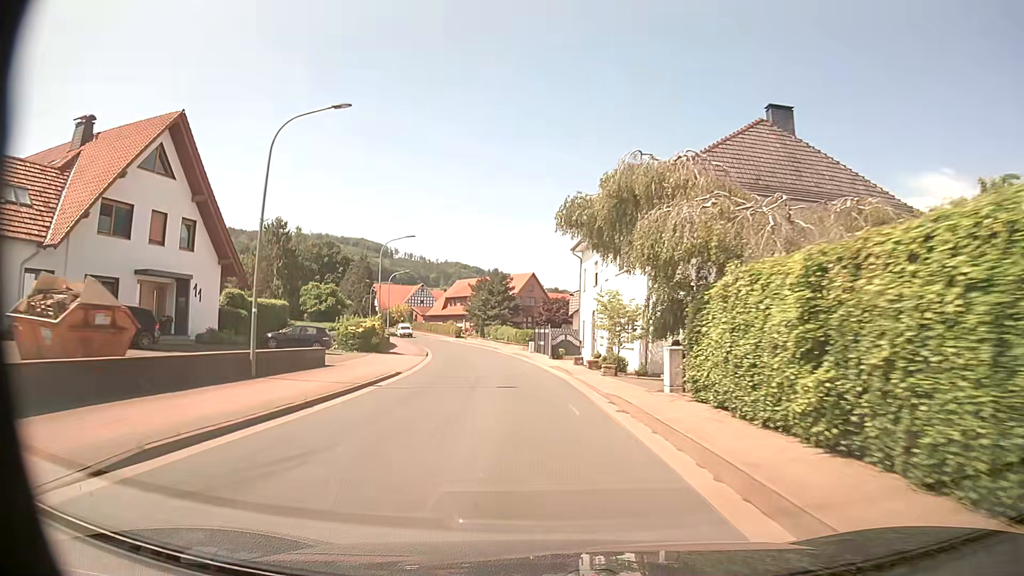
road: tertiary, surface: asphalt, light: Day
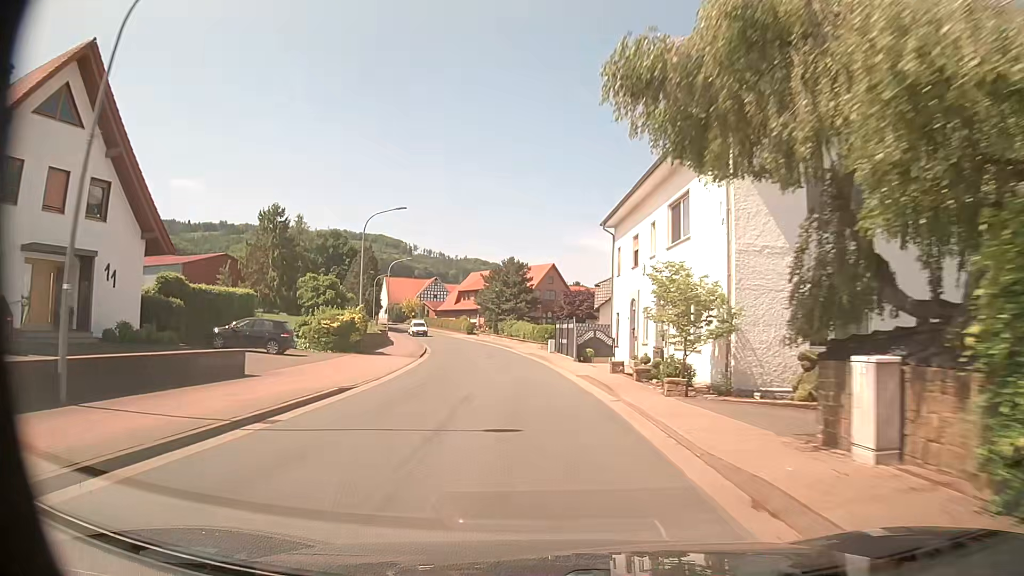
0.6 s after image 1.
(-0.2, +8.9) m; -2°
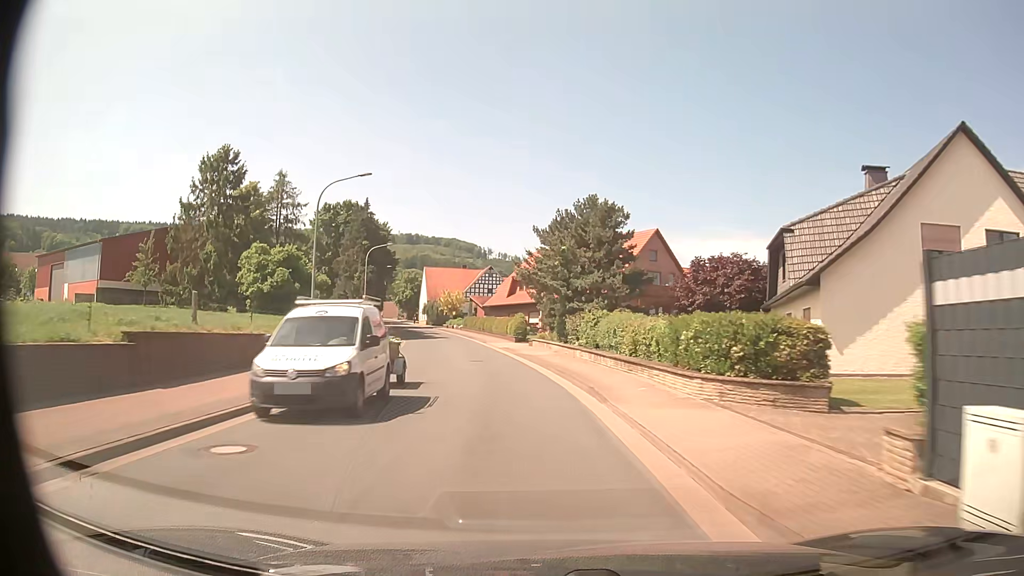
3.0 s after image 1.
(-1.7, +35.8) m; -6°
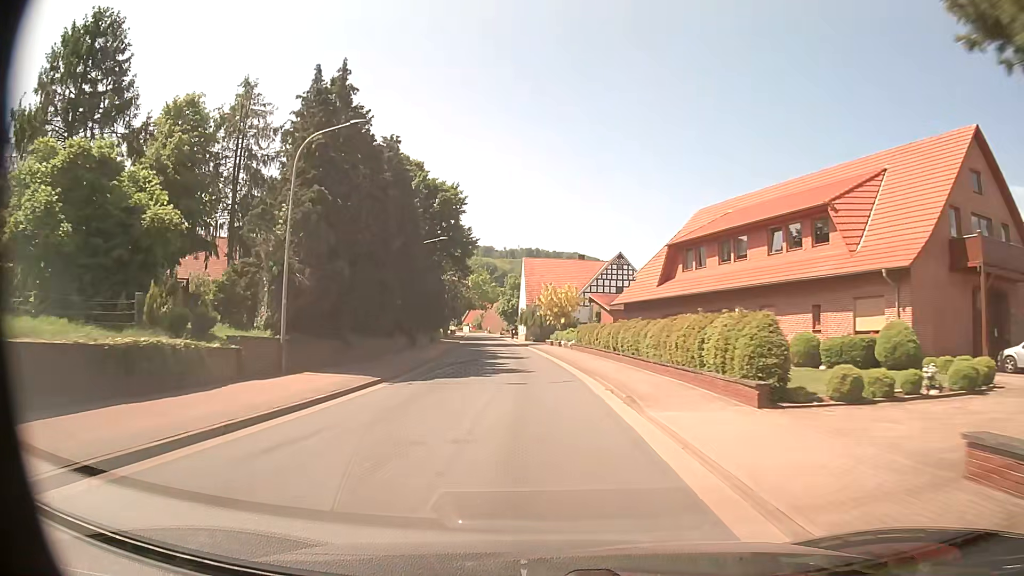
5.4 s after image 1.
(-3.6, +36.0) m; -11°
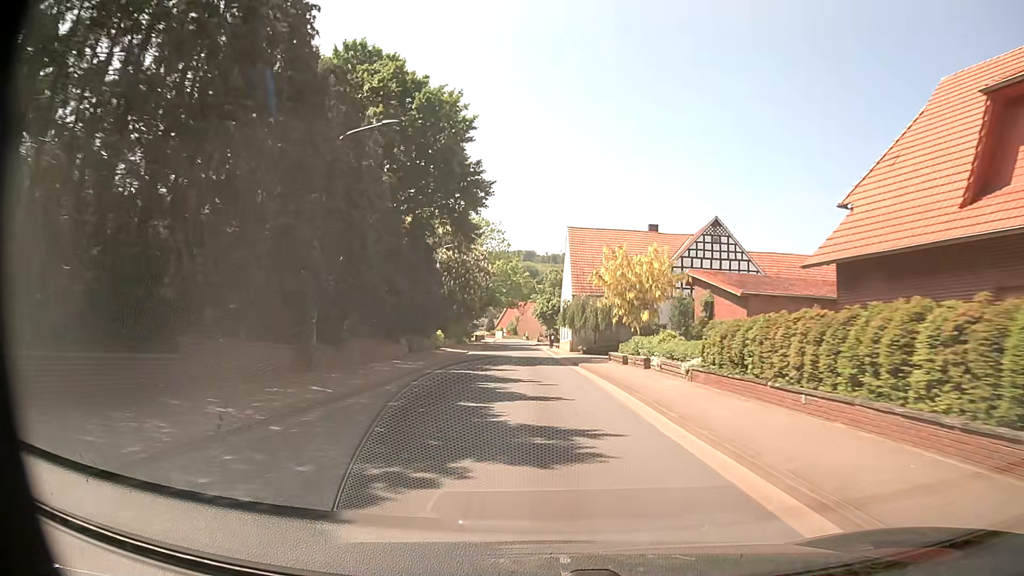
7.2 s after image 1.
(-1.2, +26.8) m; -4°
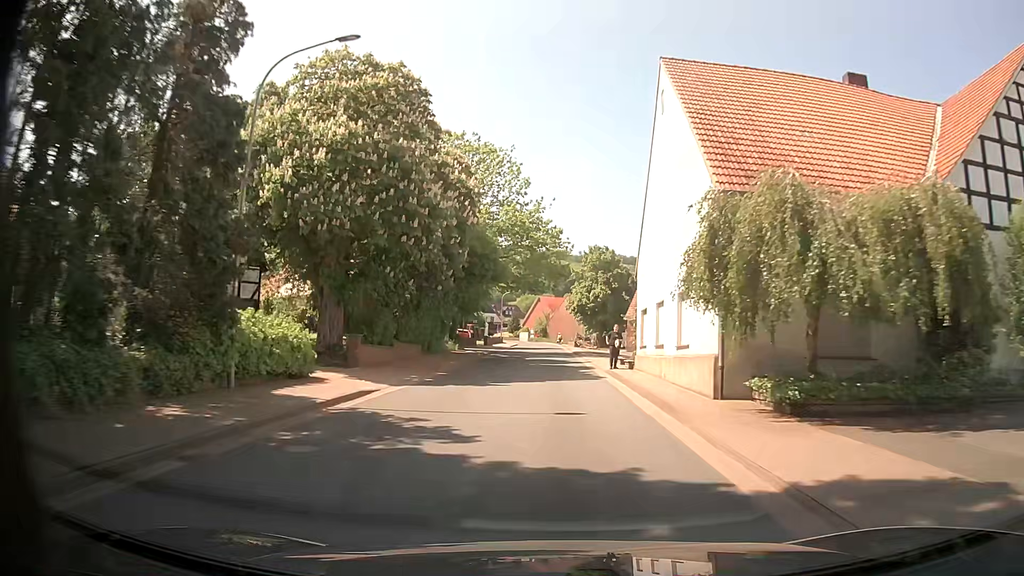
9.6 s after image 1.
(-0.8, +34.4) m; -3°
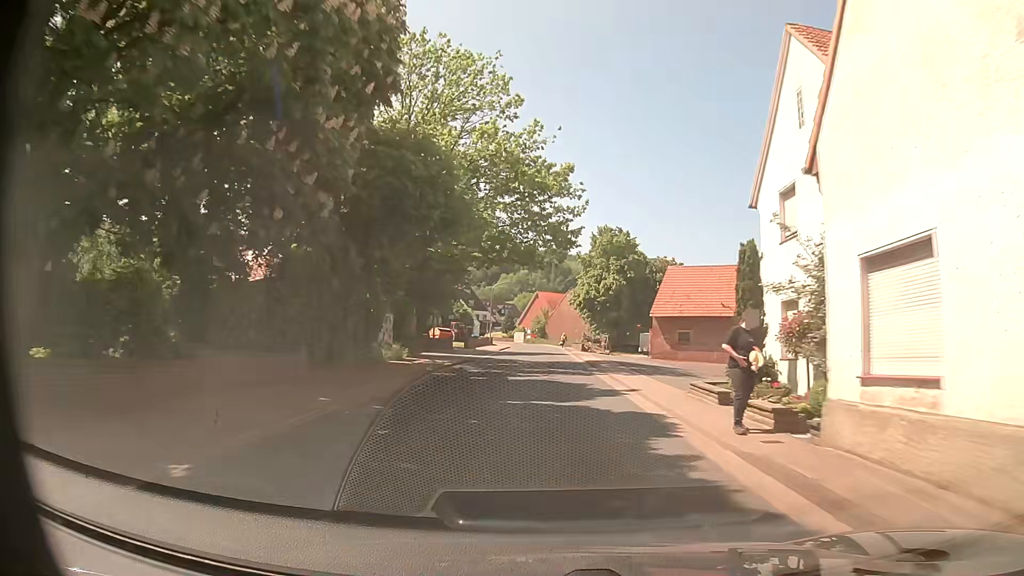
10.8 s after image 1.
(+0.1, +17.5) m; 0°
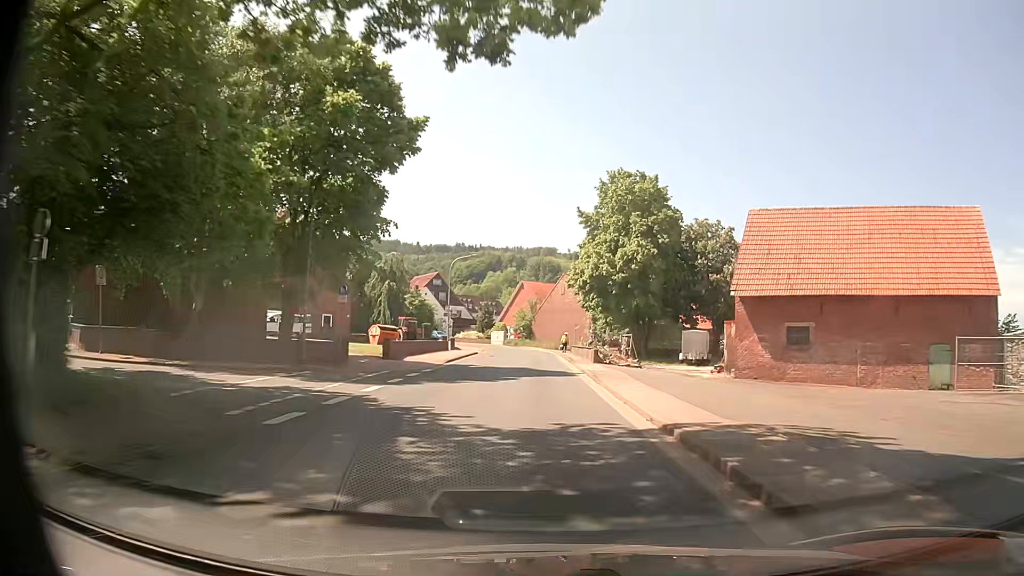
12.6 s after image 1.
(+0.4, +26.3) m; +1°
(0, +10) (0, +20) (0, +30) (-1, +40) (-1, +50) (-2, +60) (-4, +70) (-8, +79) (-12, +88) (-18, +96) m
